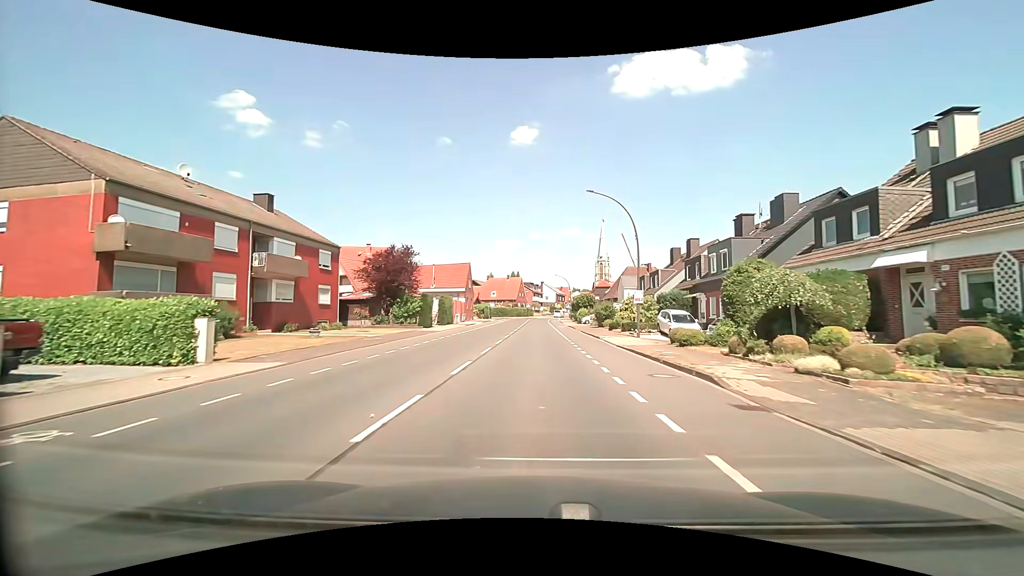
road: secondary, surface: asphalt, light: Day
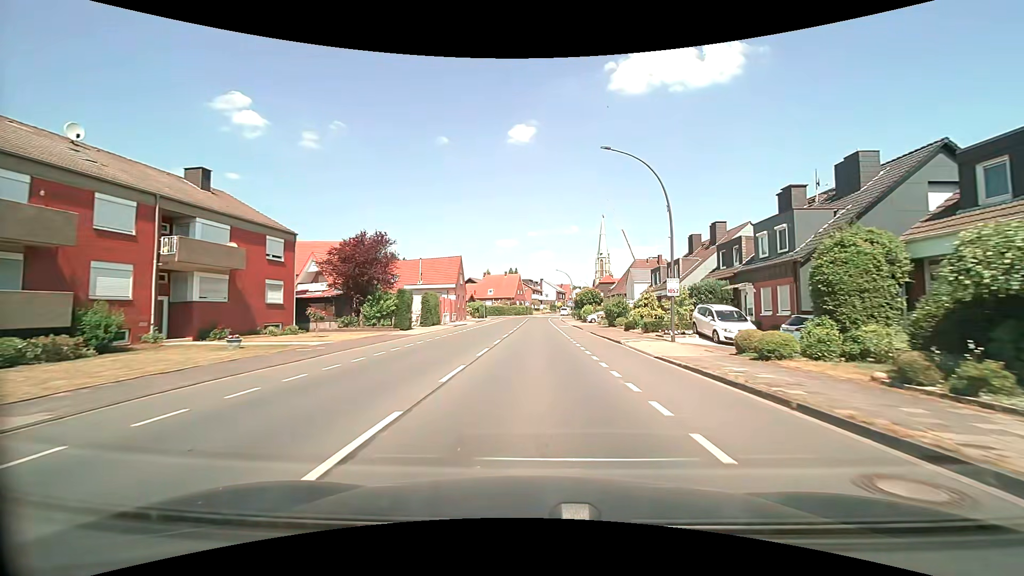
(0.0, +7.6) m; 0°
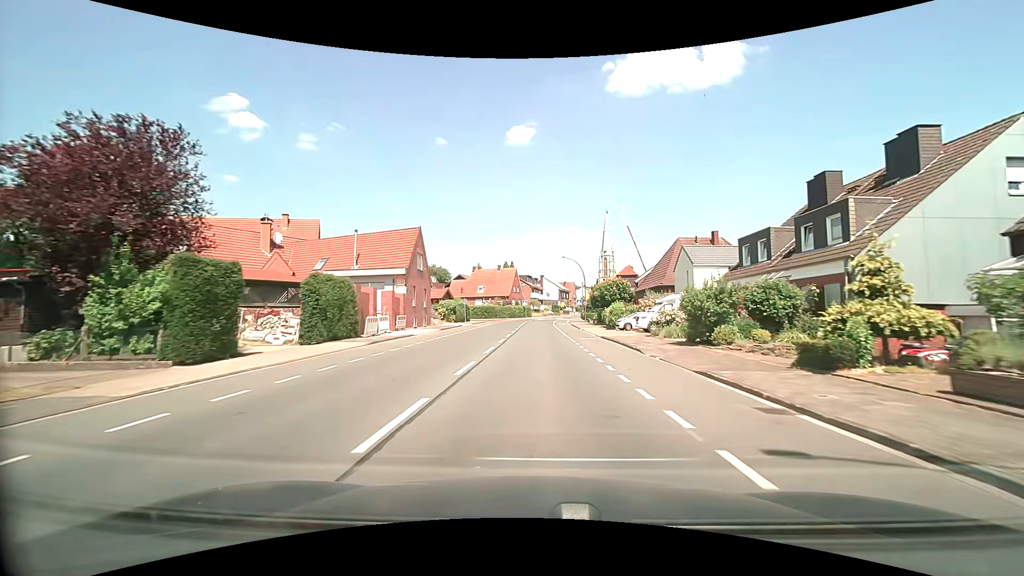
(0.0, +22.9) m; 0°
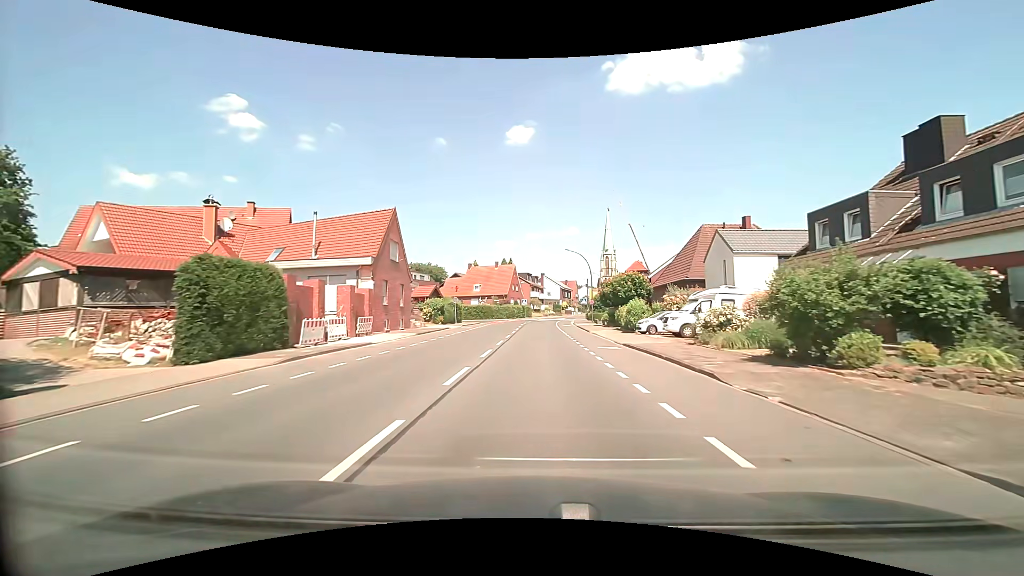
(0.0, +7.6) m; 0°
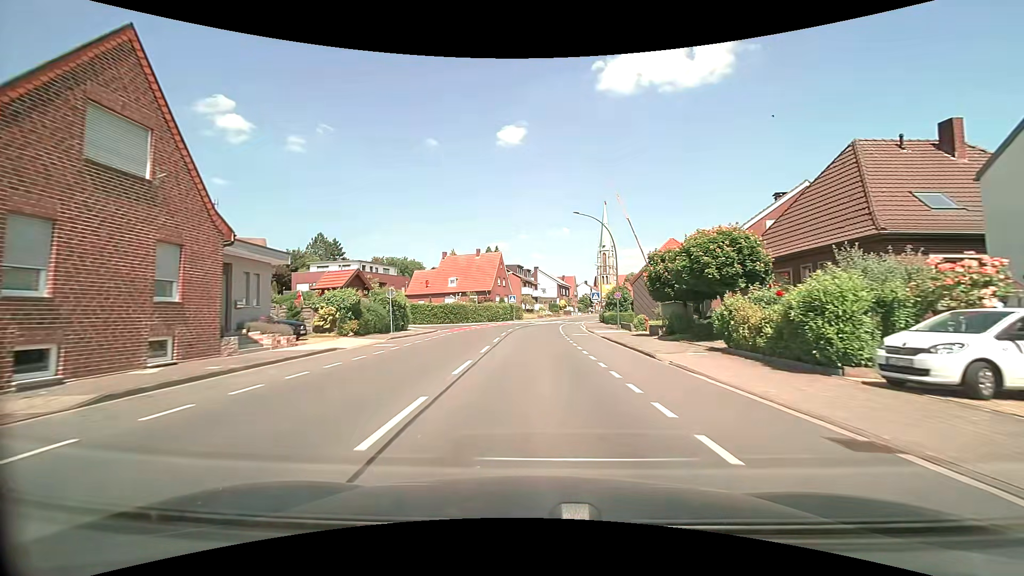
(0.0, +22.2) m; +1°
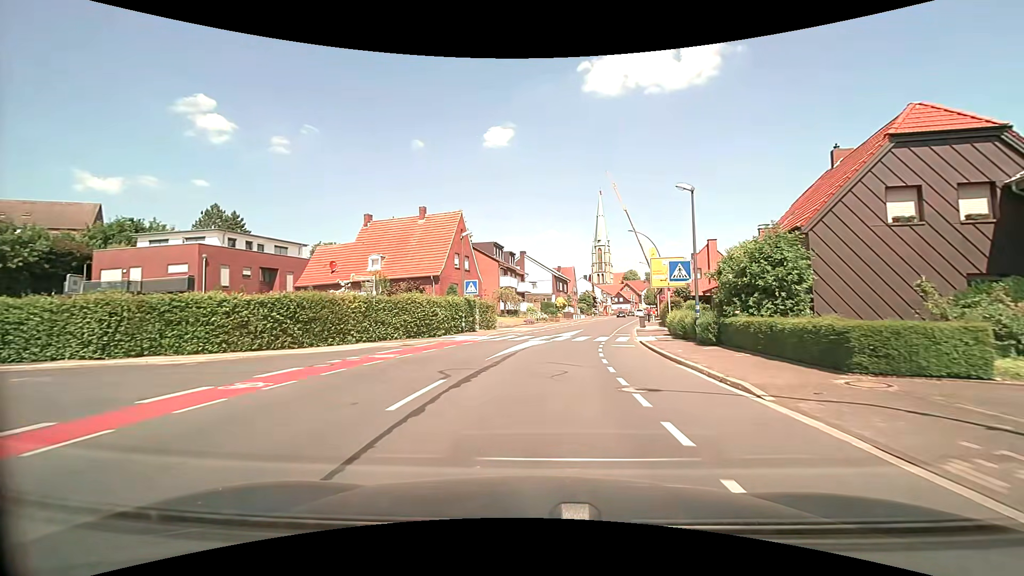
(+0.1, +33.9) m; +1°
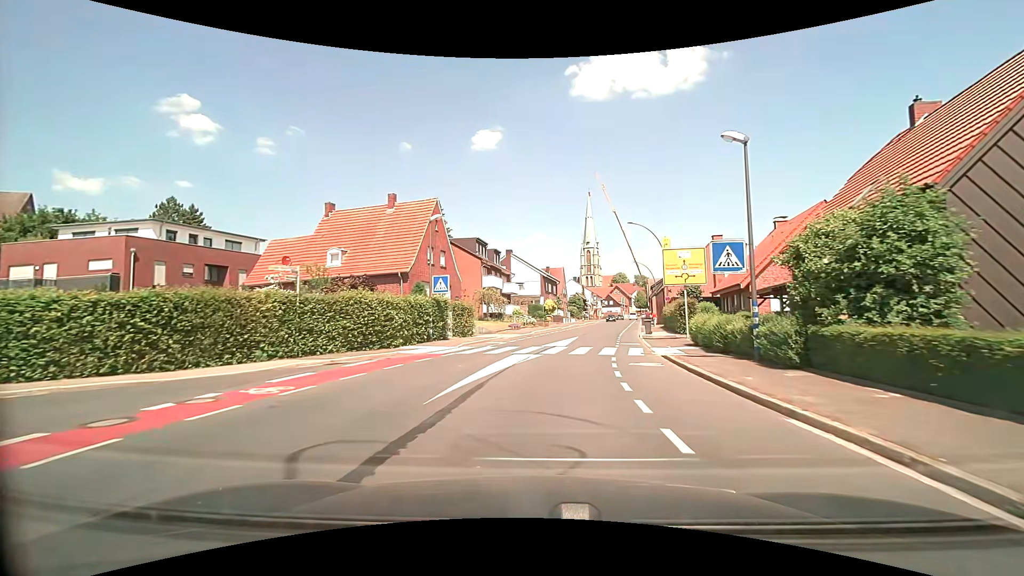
(+0.1, +6.3) m; +1°
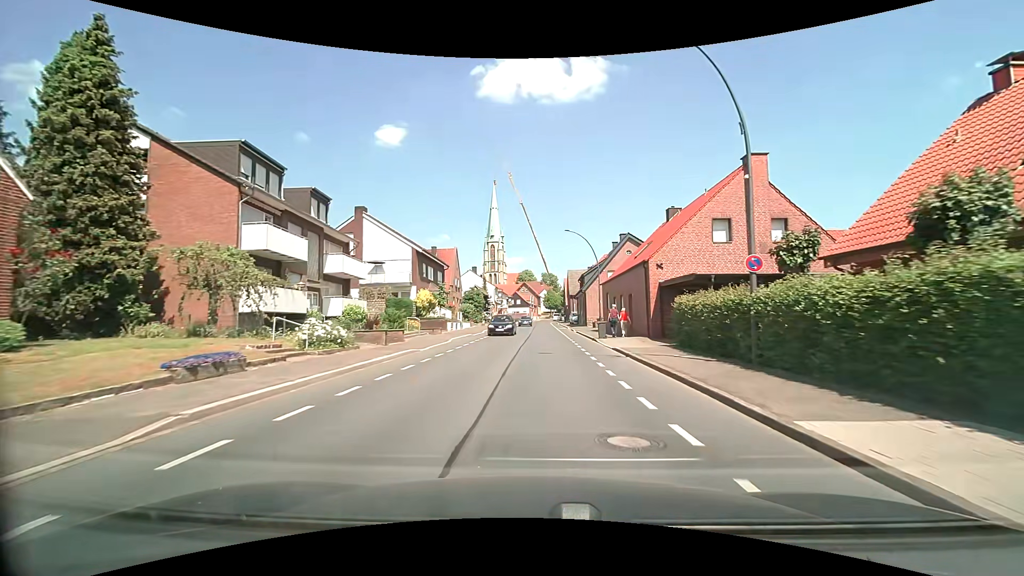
(+3.1, +30.9) m; +11°
(0, +10) (+1, +20) (+1, +30) (+1, +40) (+1, +50) (+2, +60) (+2, +70) (+2, +80) (+2, +90) (+3, +100) m
